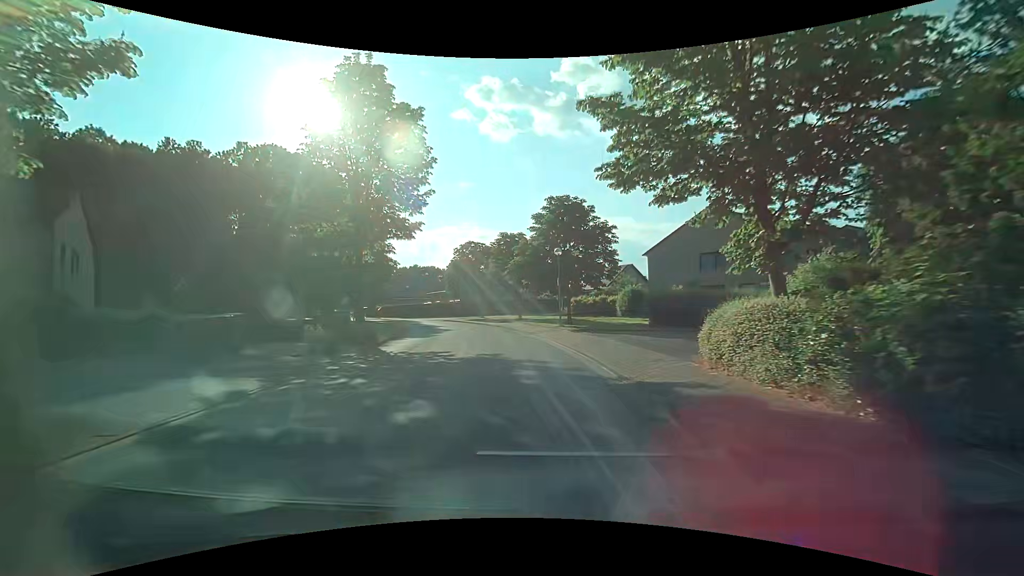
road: residential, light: Day
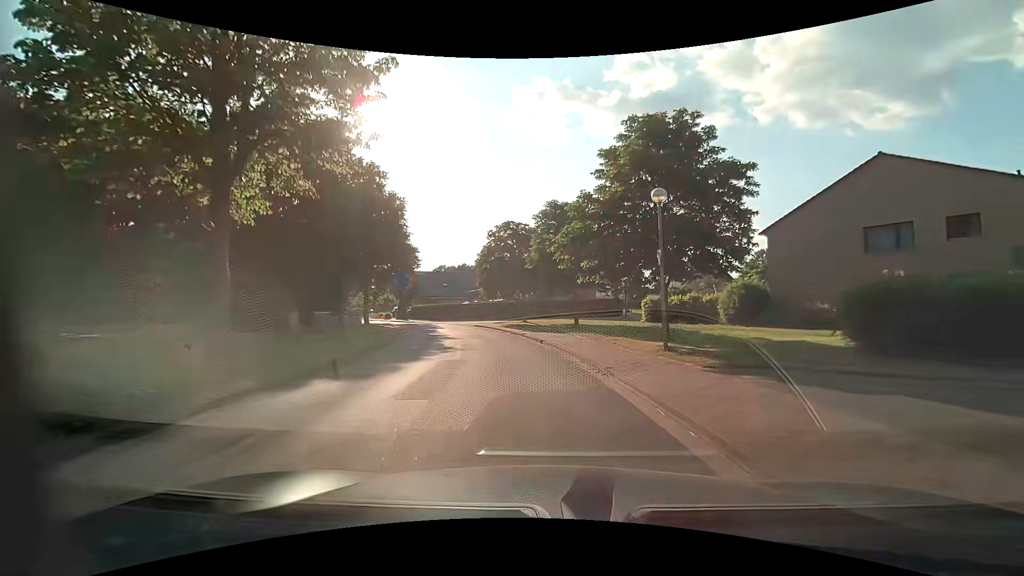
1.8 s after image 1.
(-0.8, +13.9) m; -7°
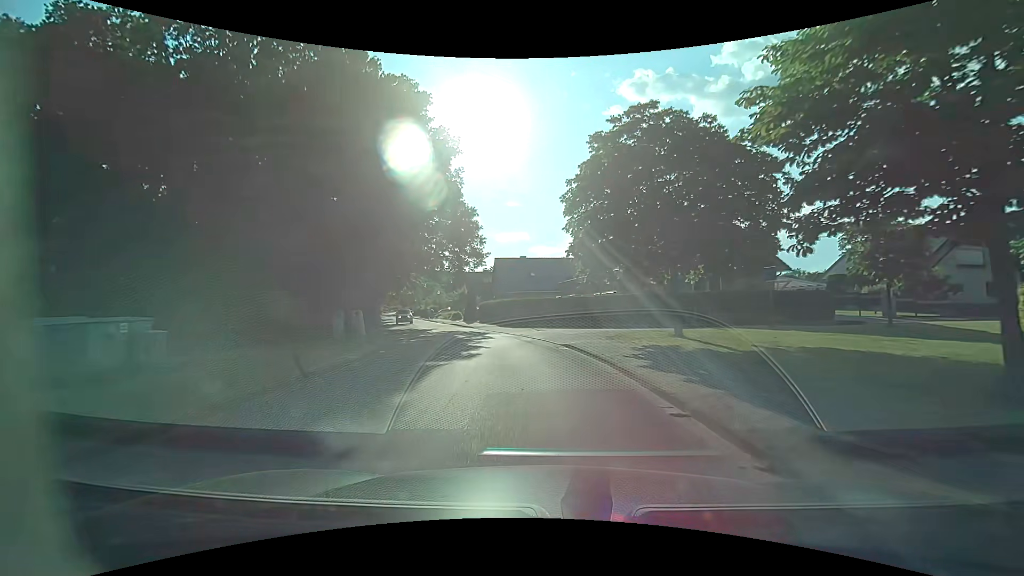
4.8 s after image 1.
(-2.3, +23.2) m; -12°
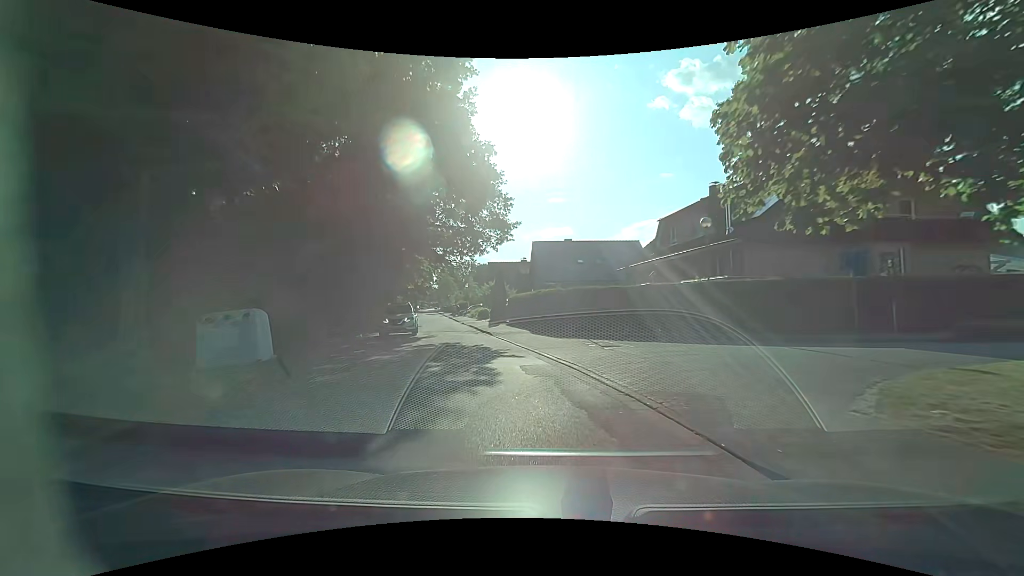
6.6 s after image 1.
(-0.5, +13.8) m; -4°
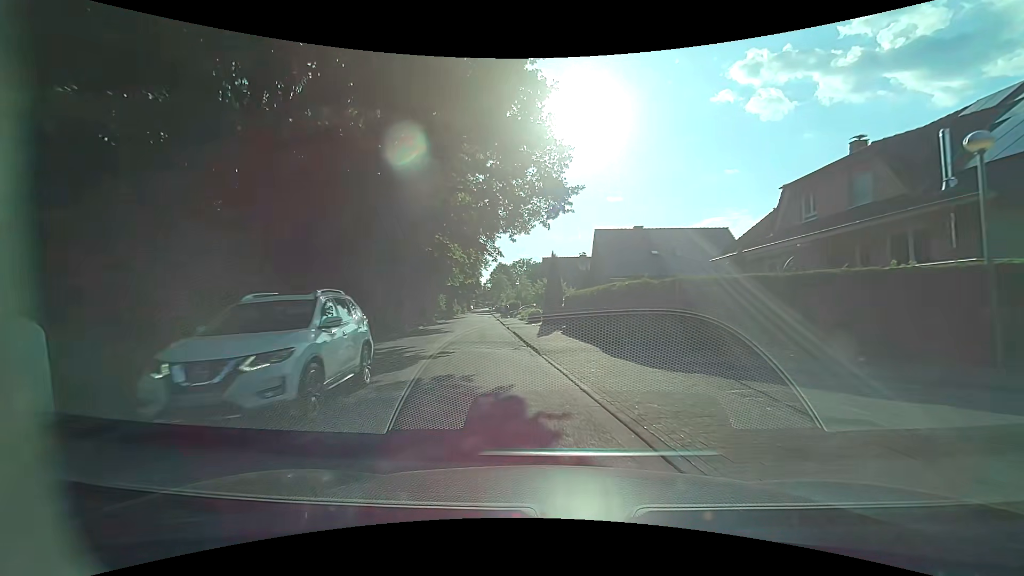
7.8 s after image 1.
(-0.5, +8.8) m; -7°
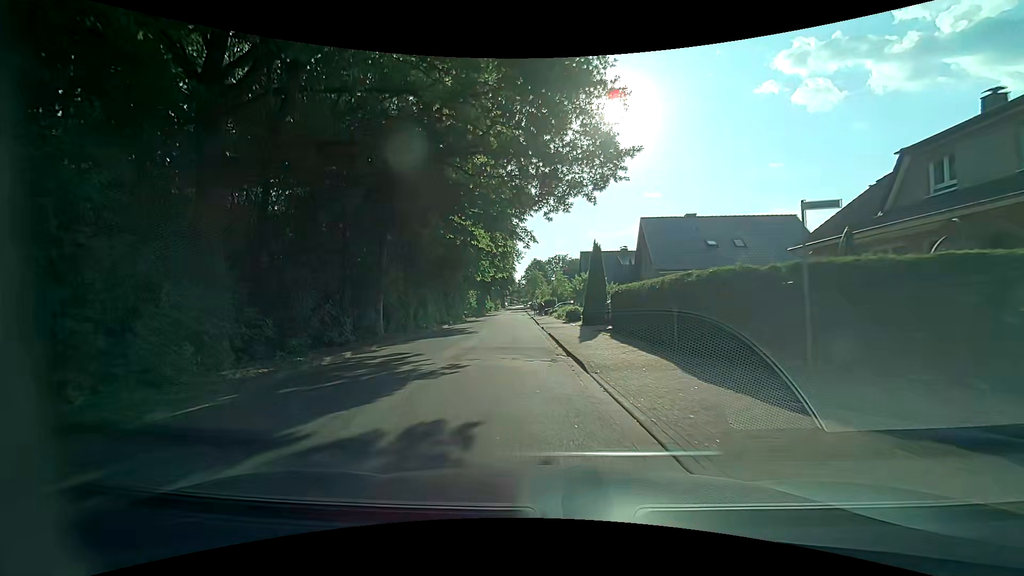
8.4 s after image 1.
(-0.2, +4.4) m; -3°
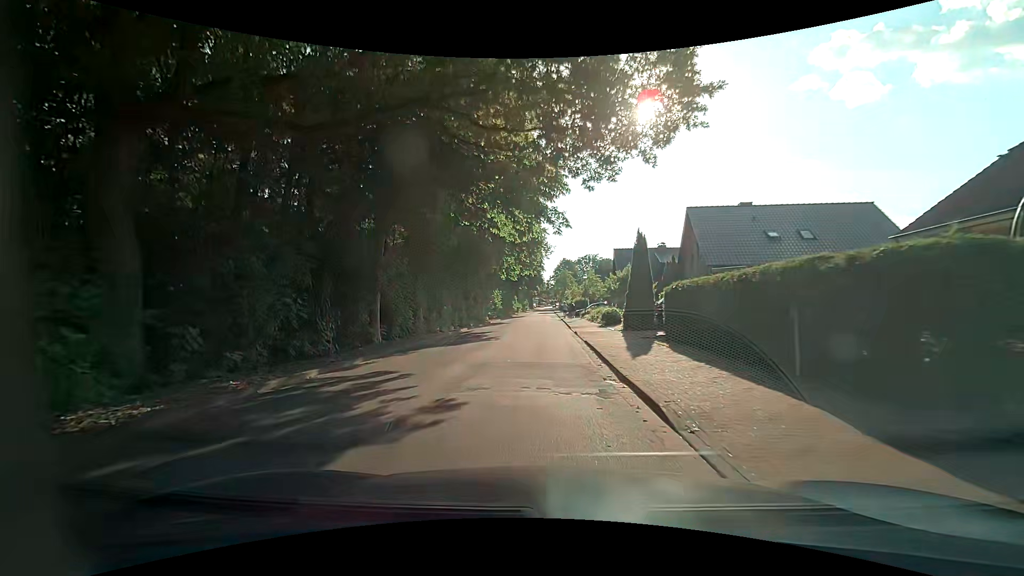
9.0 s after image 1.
(-0.2, +4.4) m; -4°
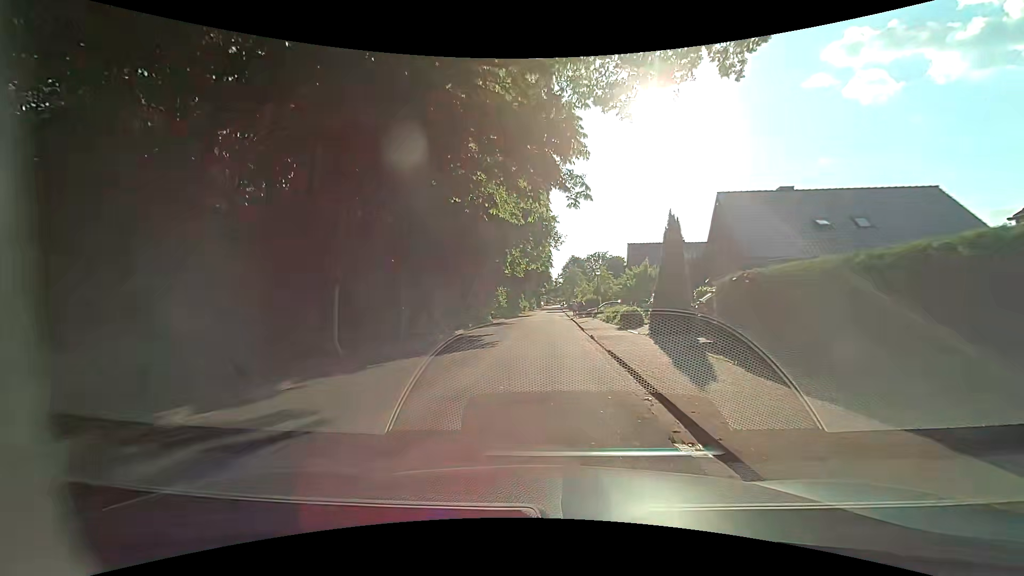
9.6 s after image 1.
(0.0, +4.4) m; -1°
(0, +10) (+1, +20) (+1, +30) (+1, +40) (+2, +50) (+2, +60) (+2, +70) (+3, +80) (+3, +90) (+3, +100) m
